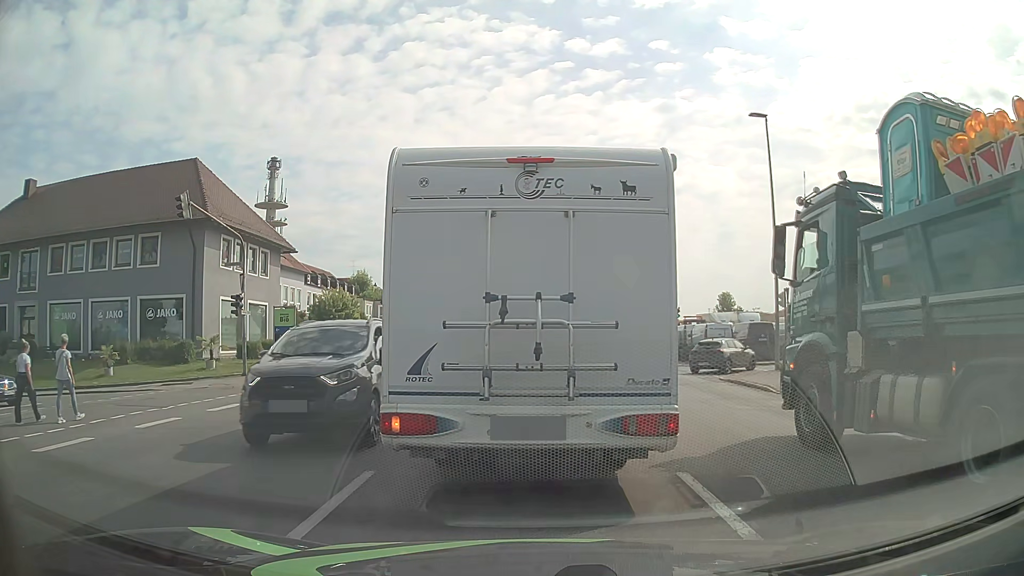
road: tertiary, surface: asphalt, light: Day
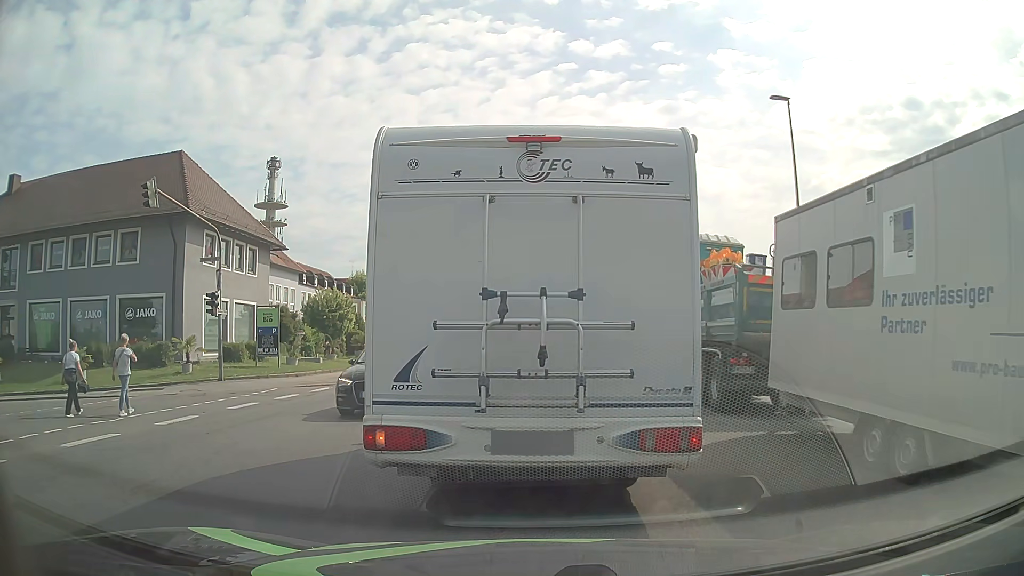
(0.0, +2.3) m; 0°
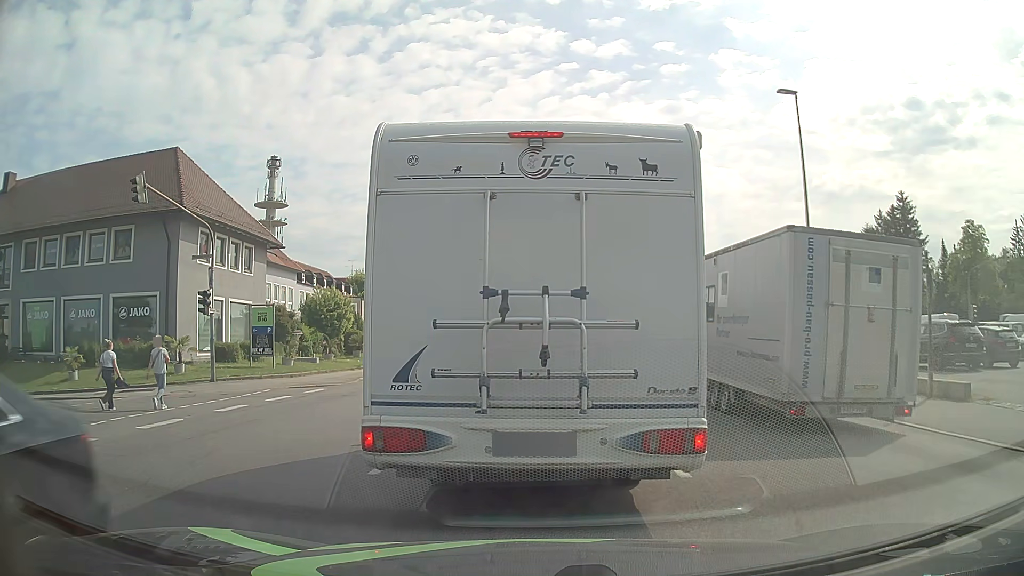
(0.0, +0.7) m; 0°
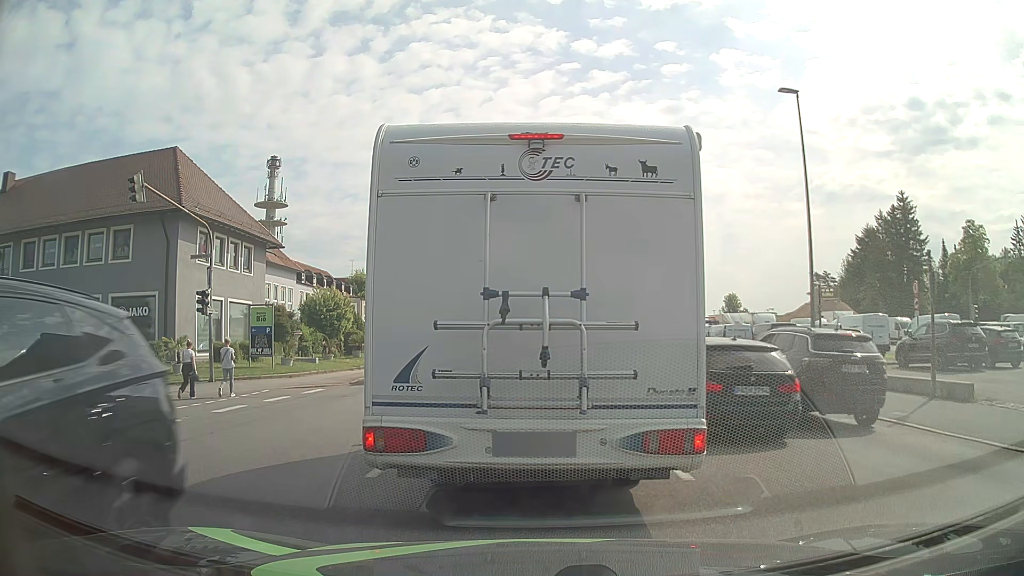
(0.0, +0.2) m; 0°
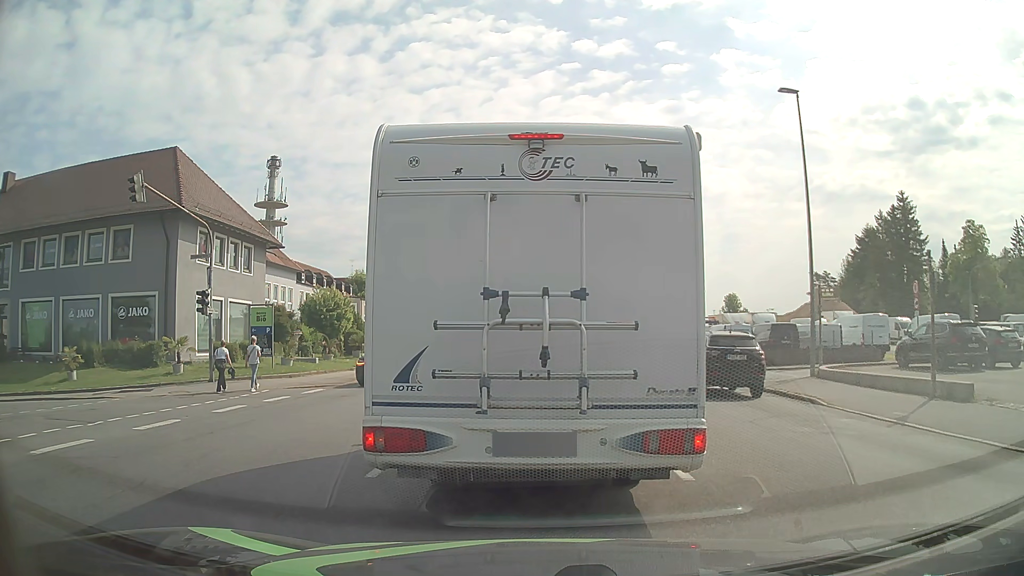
(0.0, 0.0) m; 0°
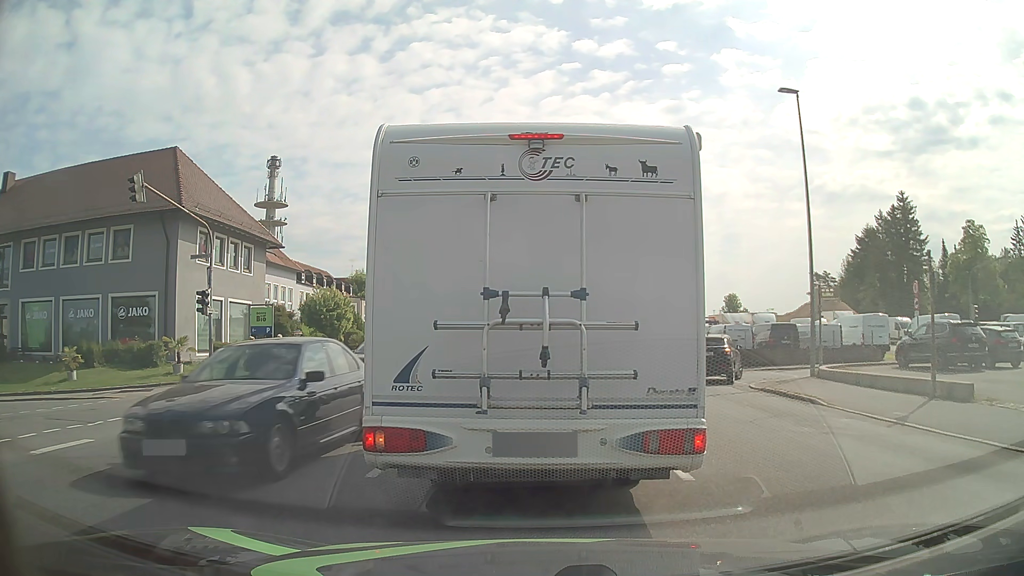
(0.0, 0.0) m; 0°
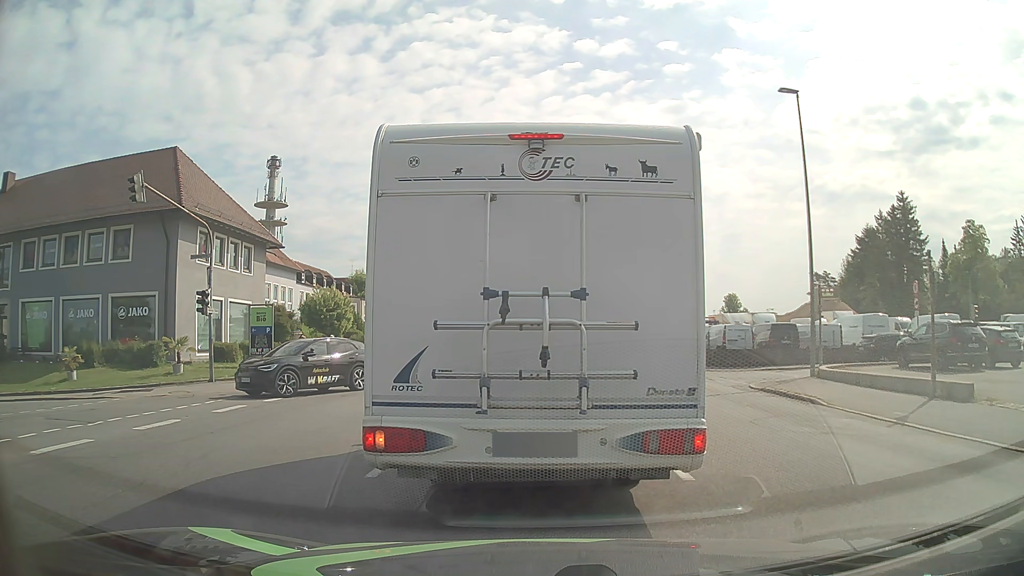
(0.0, 0.0) m; 0°
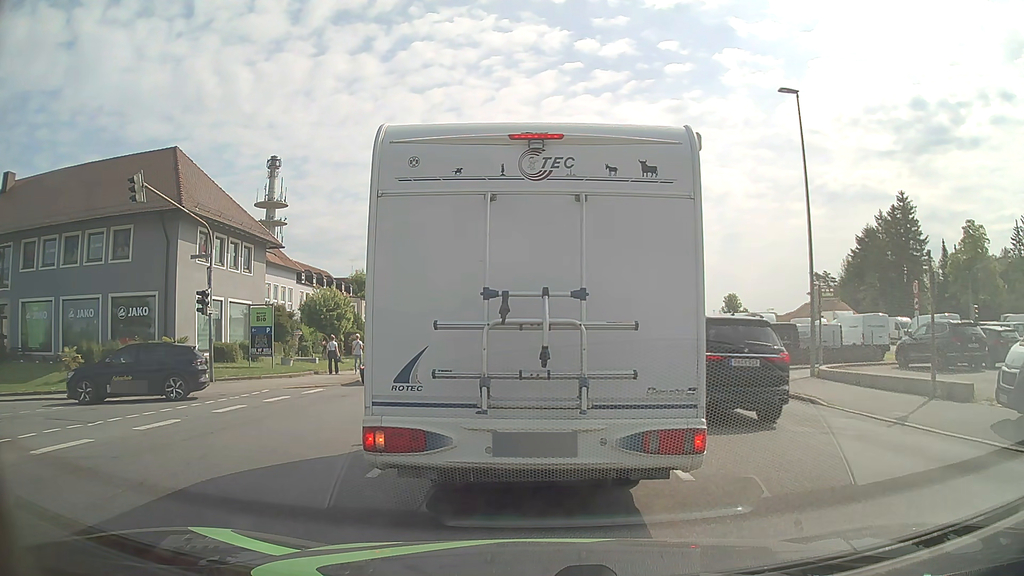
(0.0, 0.0) m; 0°
